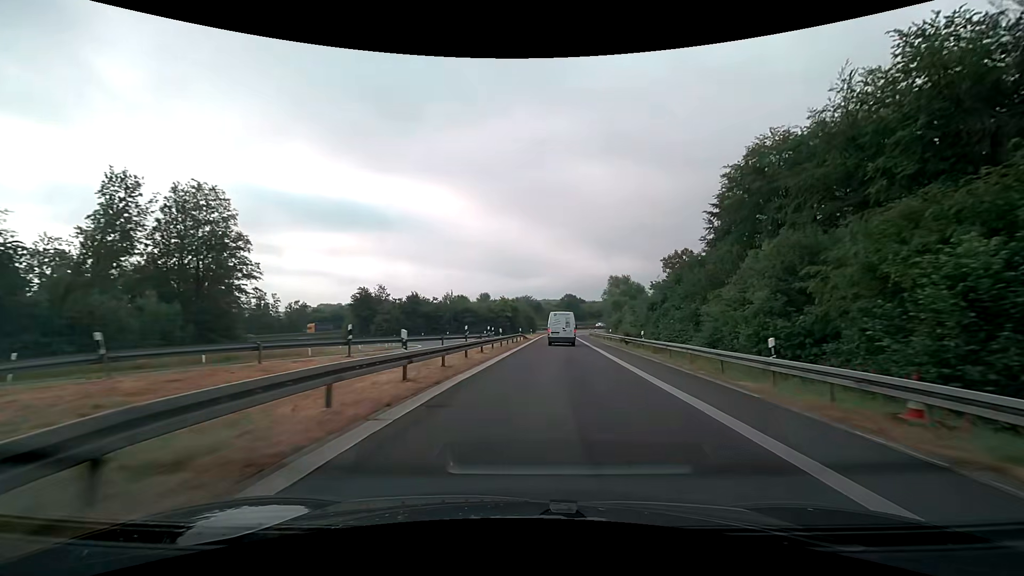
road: motorway_link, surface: asphalt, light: Day
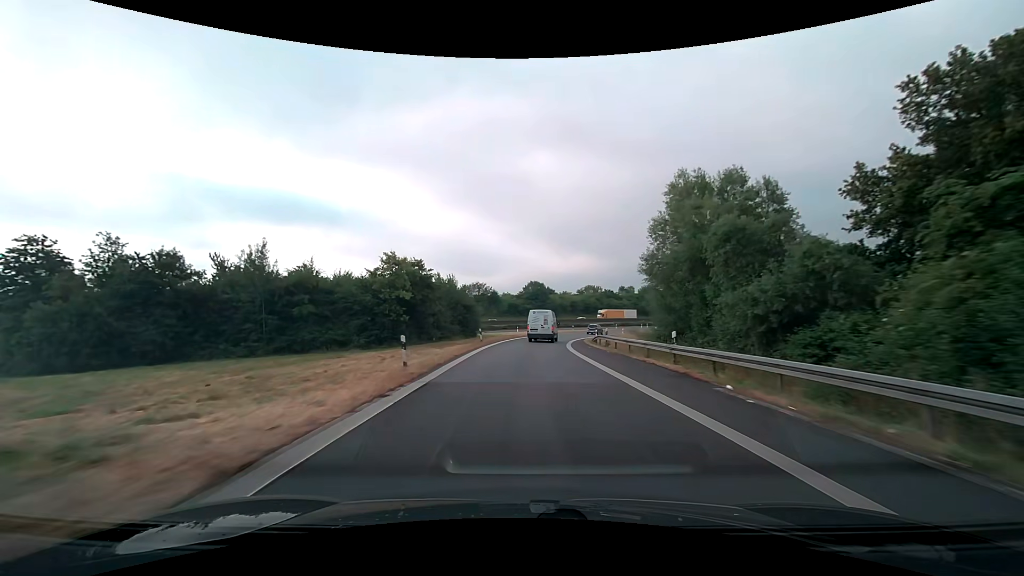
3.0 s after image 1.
(+4.0, +58.6) m; +5°
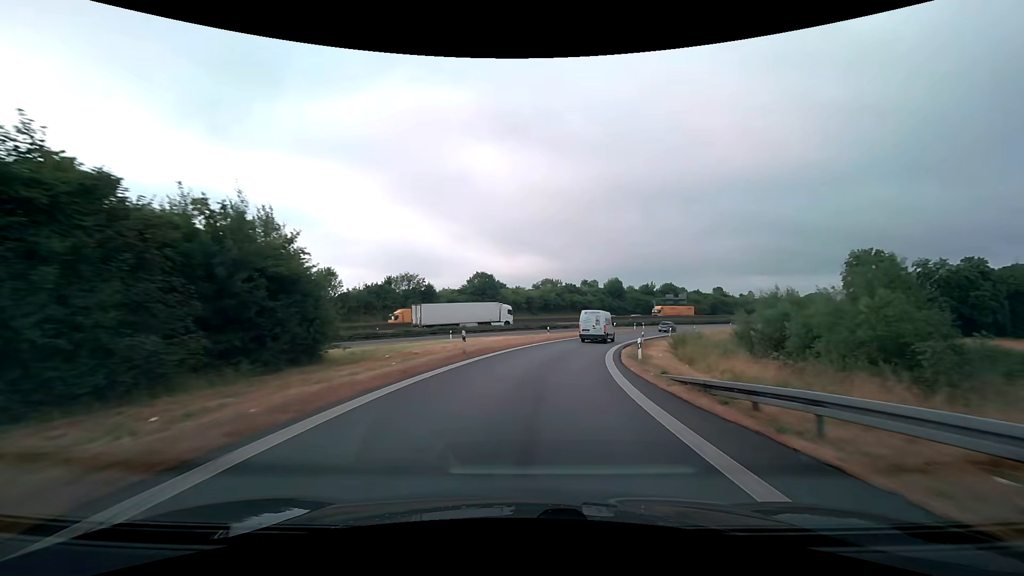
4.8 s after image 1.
(+1.1, +36.5) m; +6°
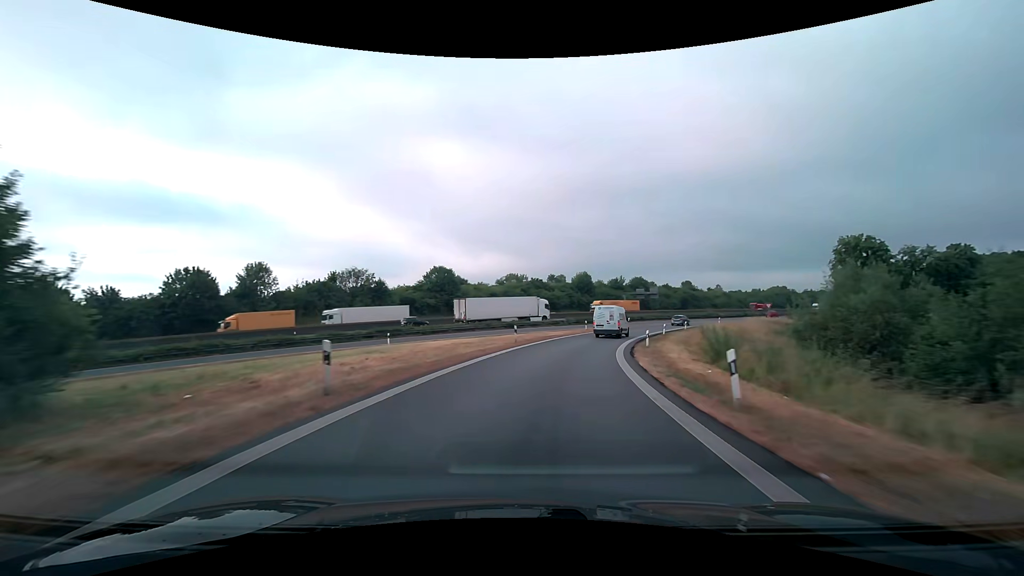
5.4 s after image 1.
(+0.4, +12.3) m; +4°
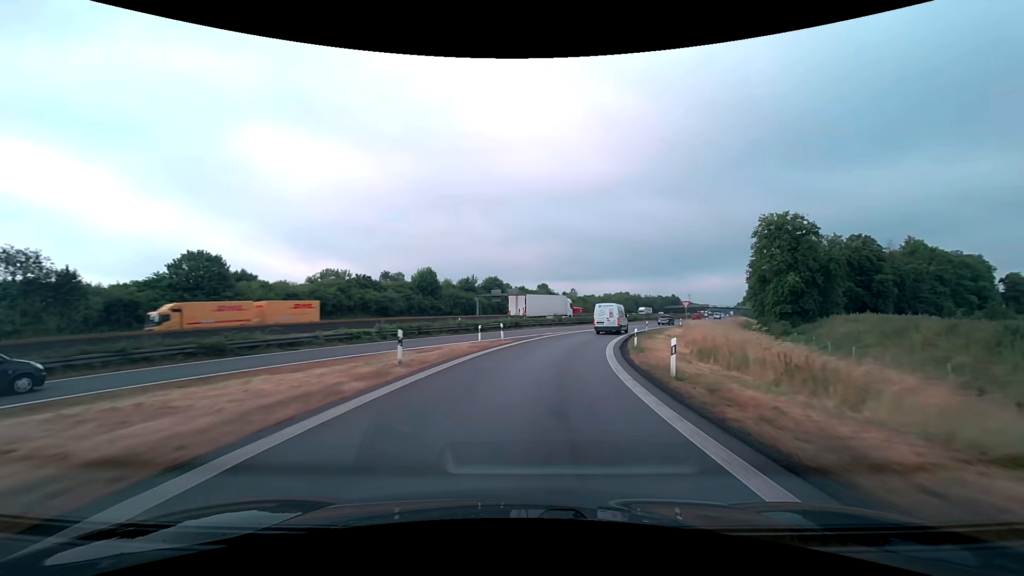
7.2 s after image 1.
(+5.1, +36.2) m; +17°
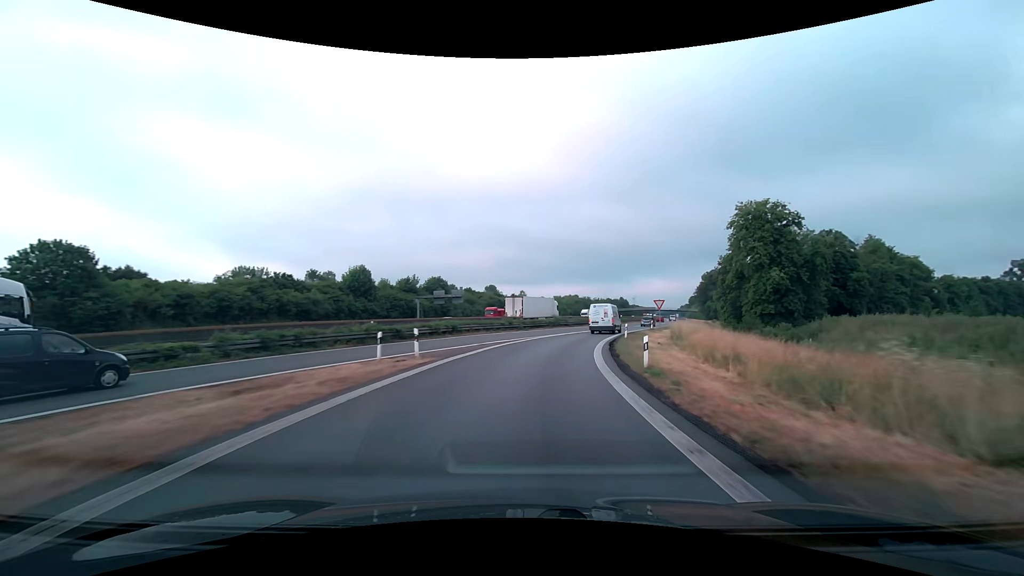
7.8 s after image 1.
(+0.6, +11.9) m; +6°
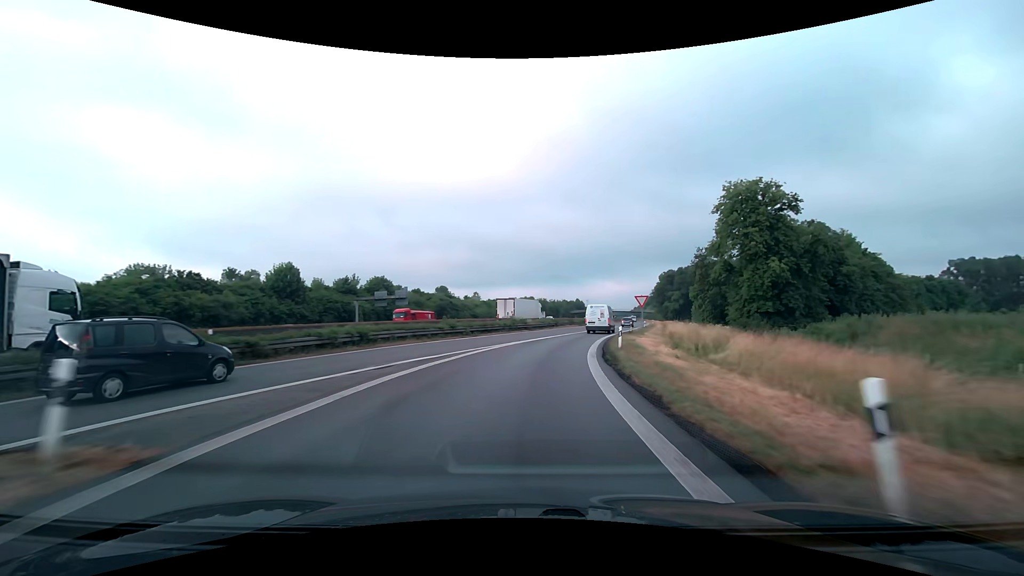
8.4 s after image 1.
(+0.6, +11.8) m; +5°
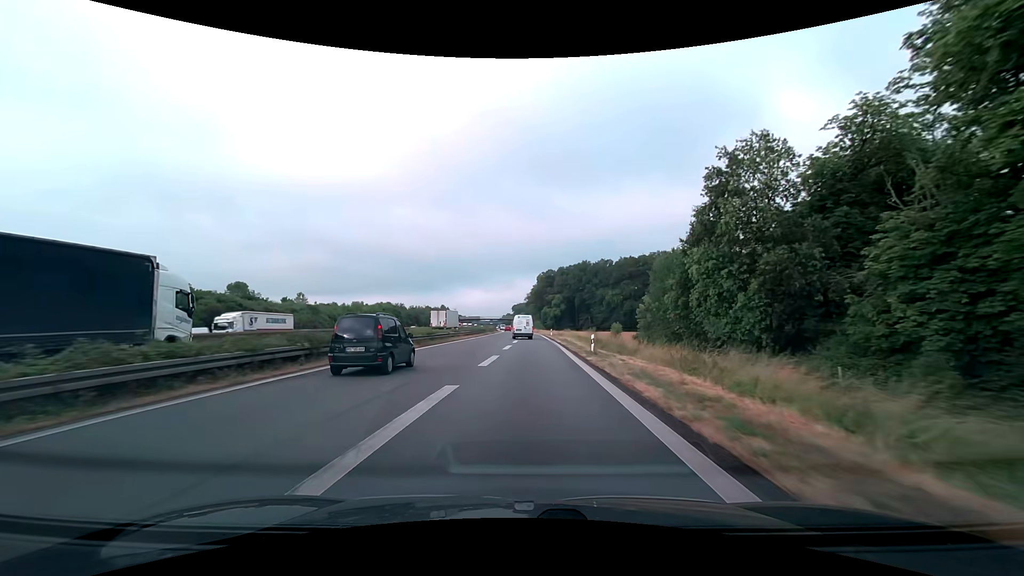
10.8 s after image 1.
(+6.8, +46.1) m; +15°
(0, +10) (0, +20) (+1, +30) (+1, +40) (+1, +50) (+1, +60) (+1, +70) (0, +80) (0, +90) (-1, +100) m
